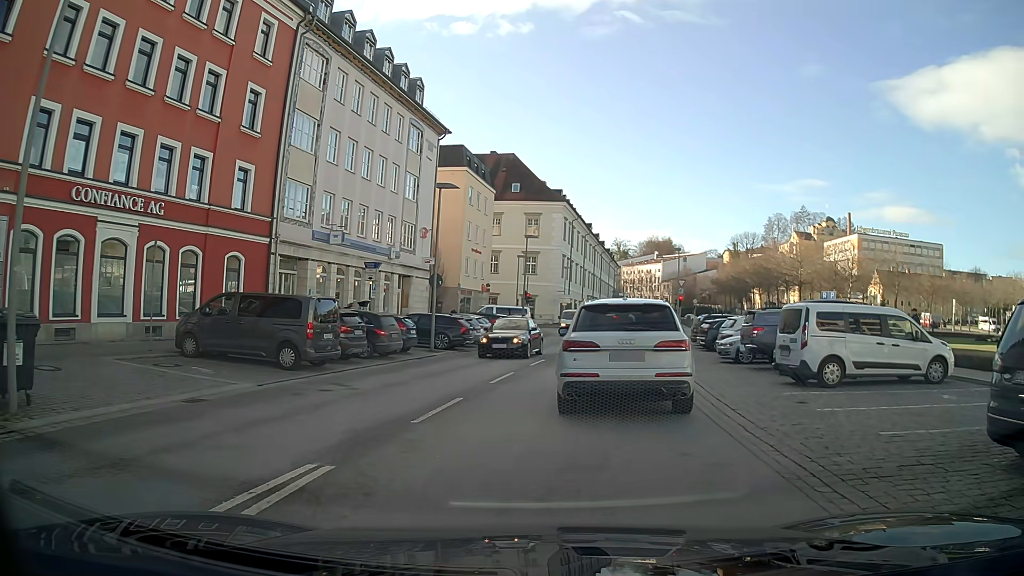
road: tertiary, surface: asphalt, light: Day
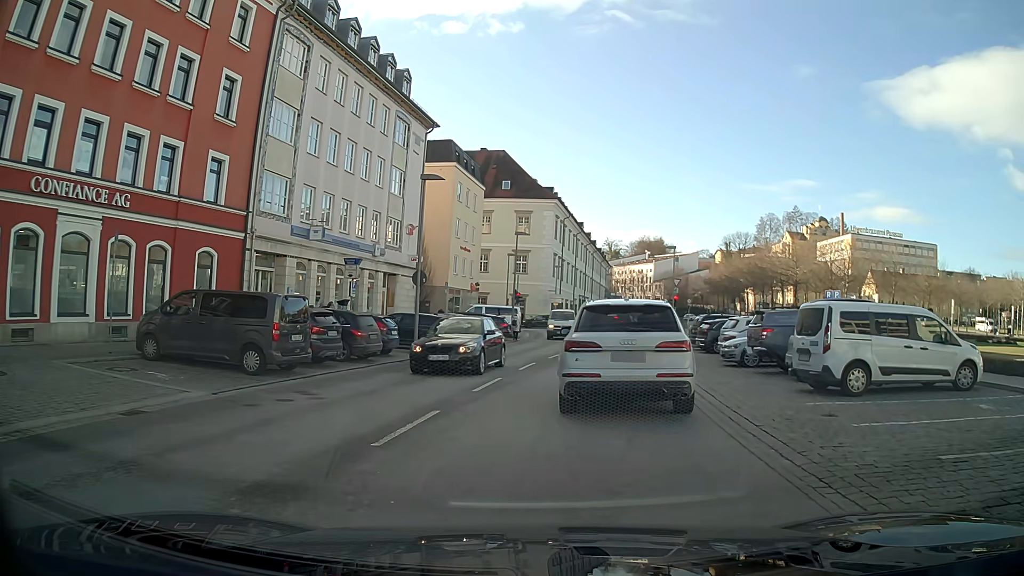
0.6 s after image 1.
(0.0, +1.7) m; +1°
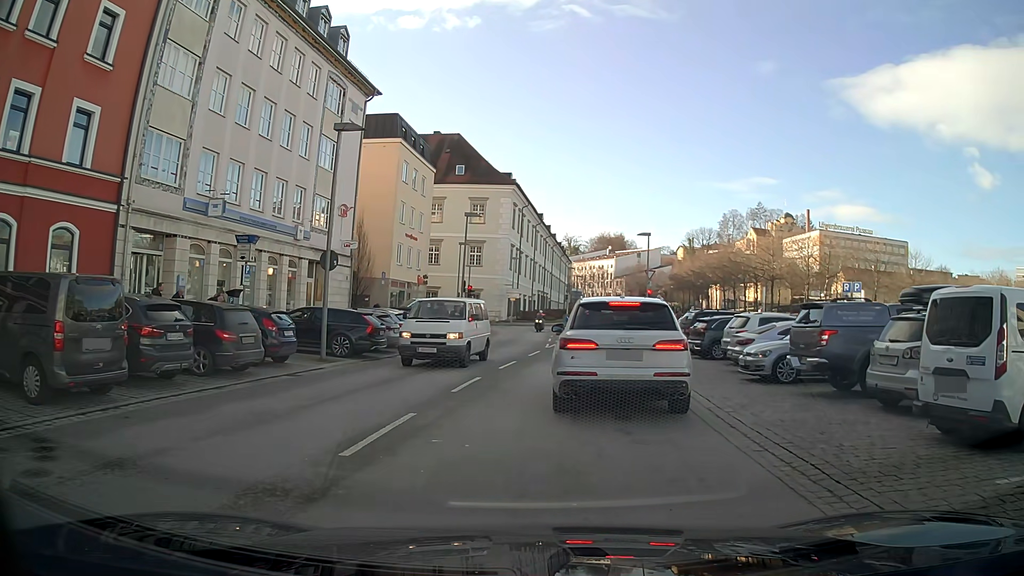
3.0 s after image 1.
(+0.2, +6.5) m; +4°
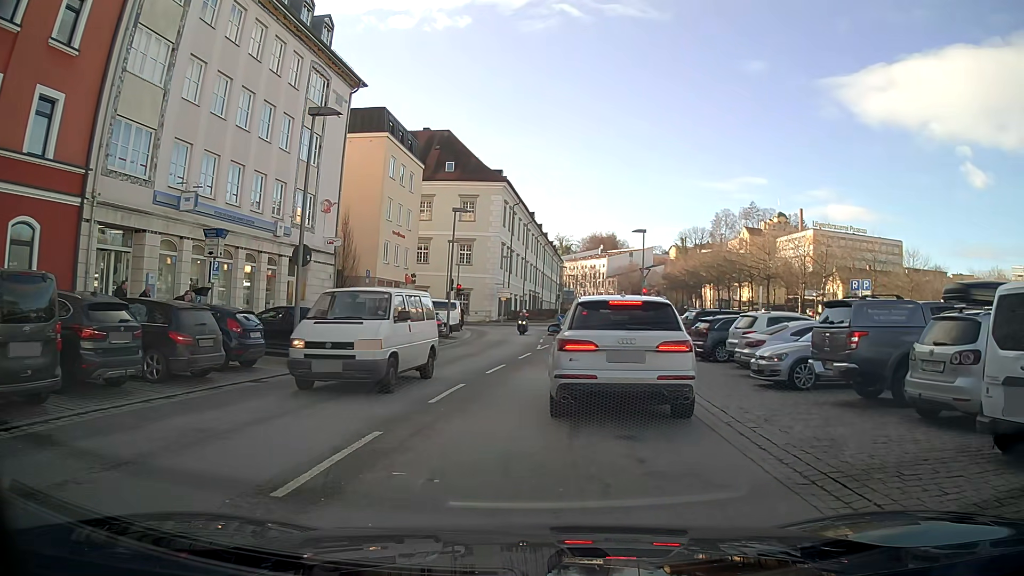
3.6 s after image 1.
(0.0, +1.6) m; +1°
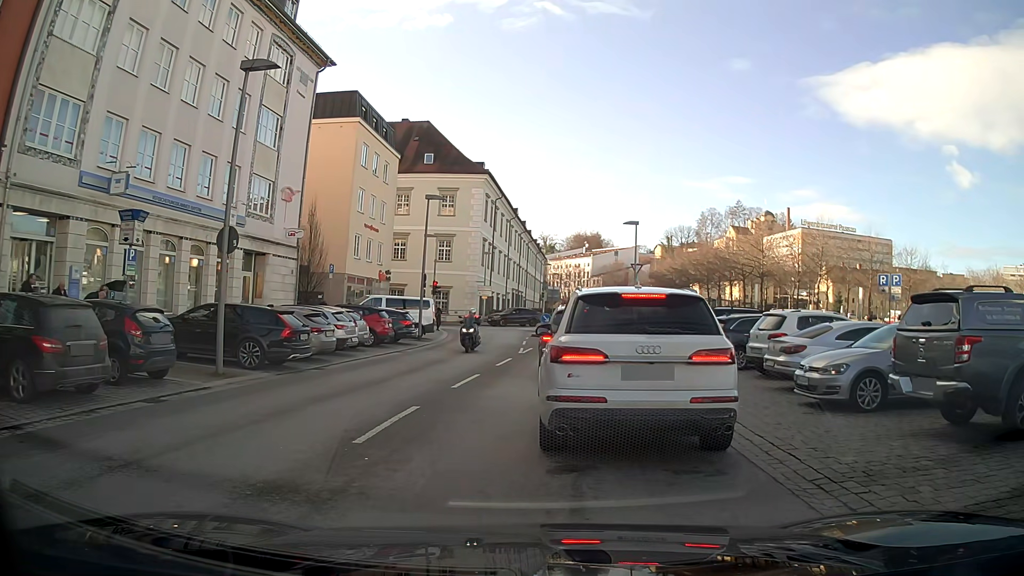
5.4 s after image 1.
(0.0, +3.5) m; +1°
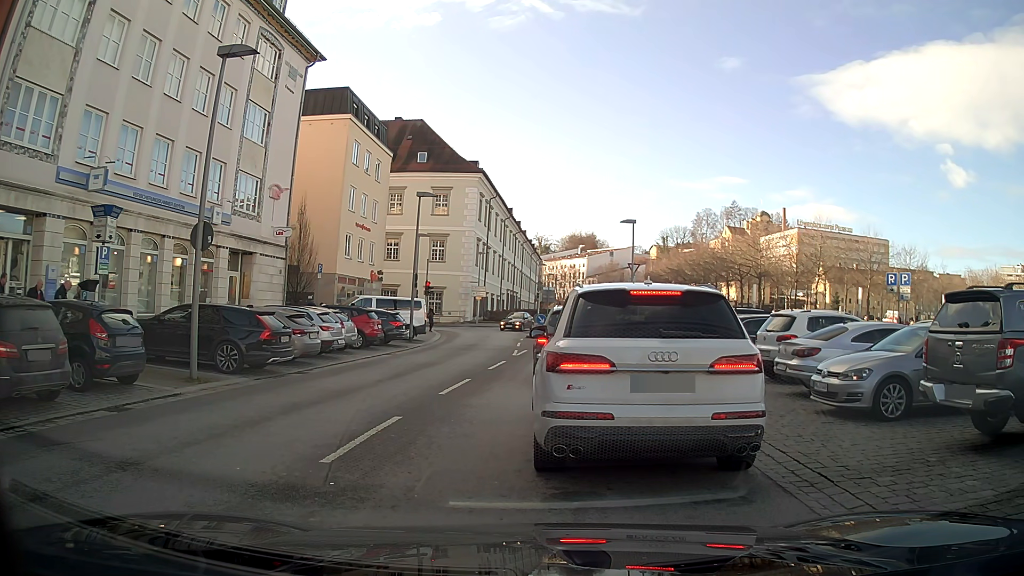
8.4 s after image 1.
(0.0, +1.0) m; 0°
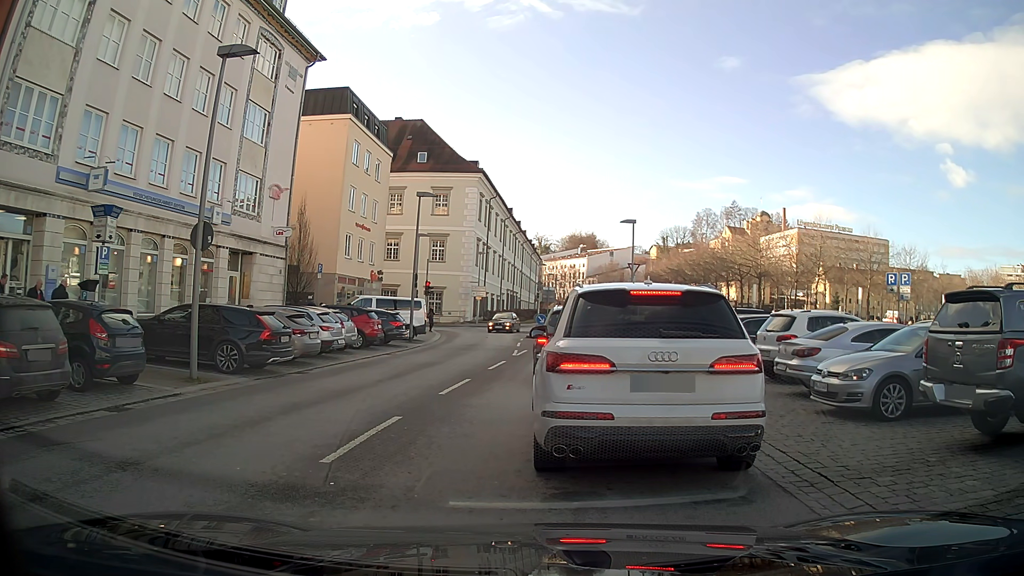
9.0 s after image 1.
(0.0, 0.0) m; 0°
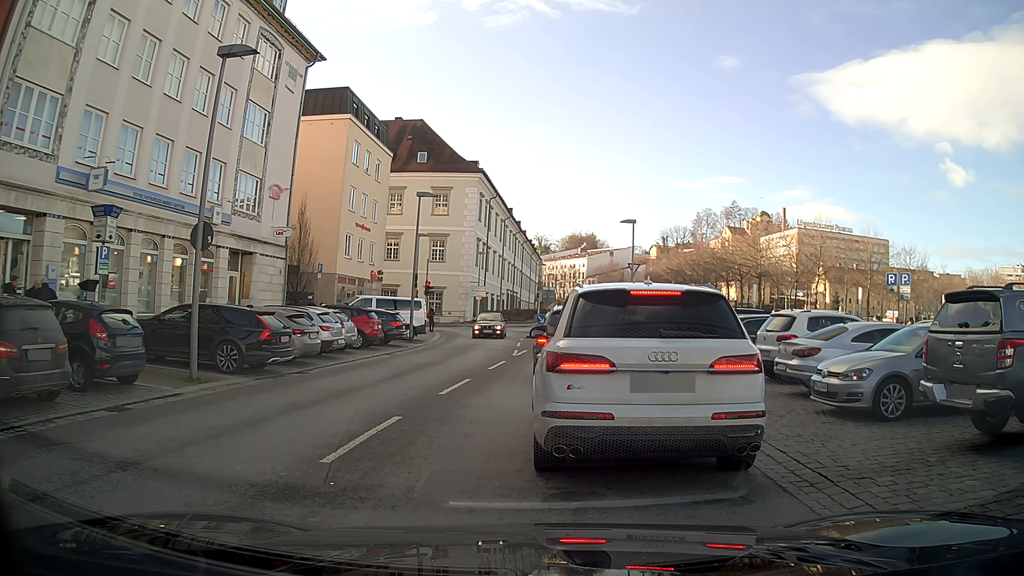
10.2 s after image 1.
(0.0, 0.0) m; 0°
(0, +10) (+1, +20) (+2, +30) (+3, +40) (+5, +50) (+6, +60) (+8, +69) (+9, +79) (+10, +89) (+10, +99) m
